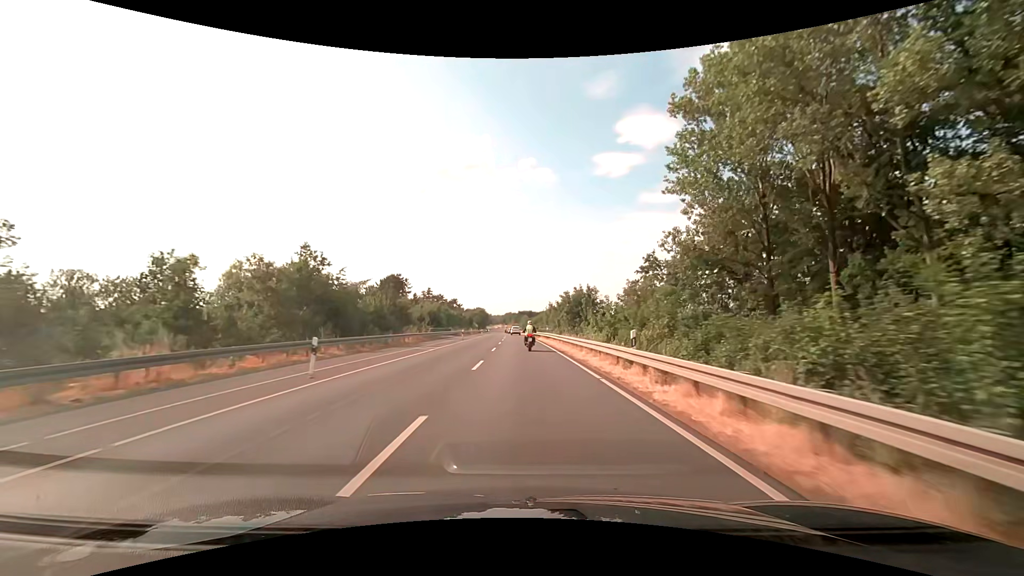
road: secondary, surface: asphalt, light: Day
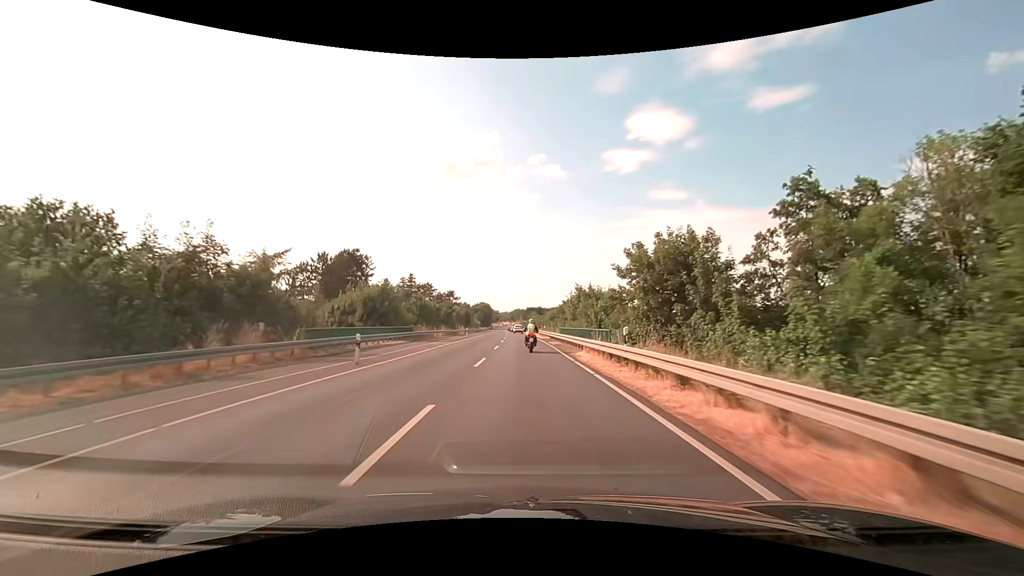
(-0.3, +35.1) m; -1°
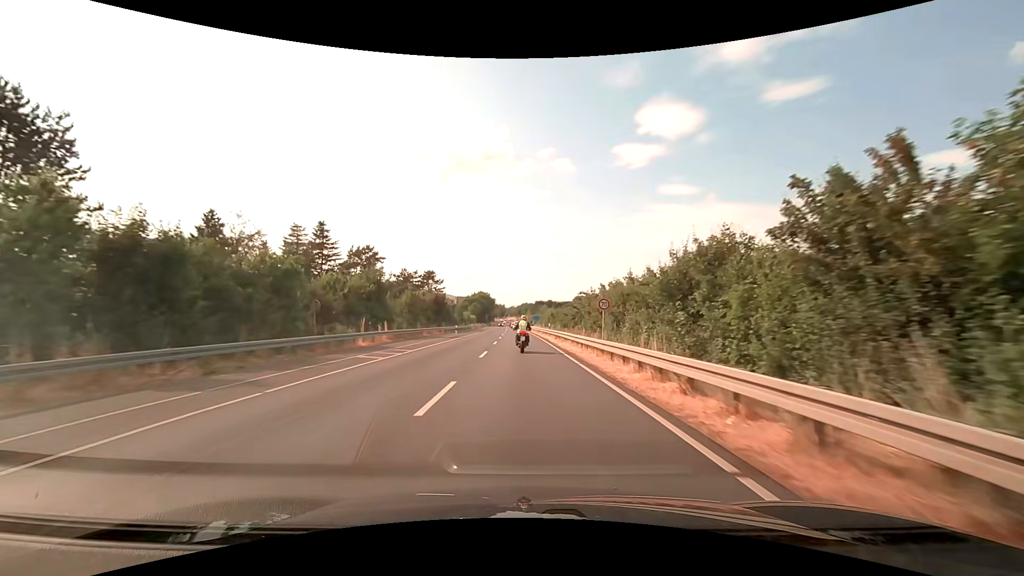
(-0.6, +56.8) m; -1°
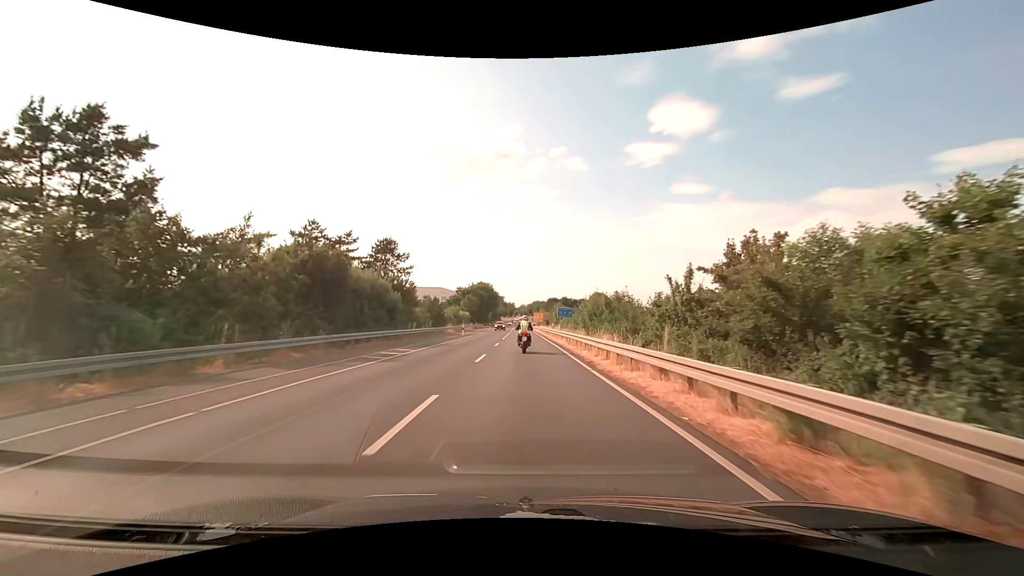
(-0.5, +49.5) m; -1°
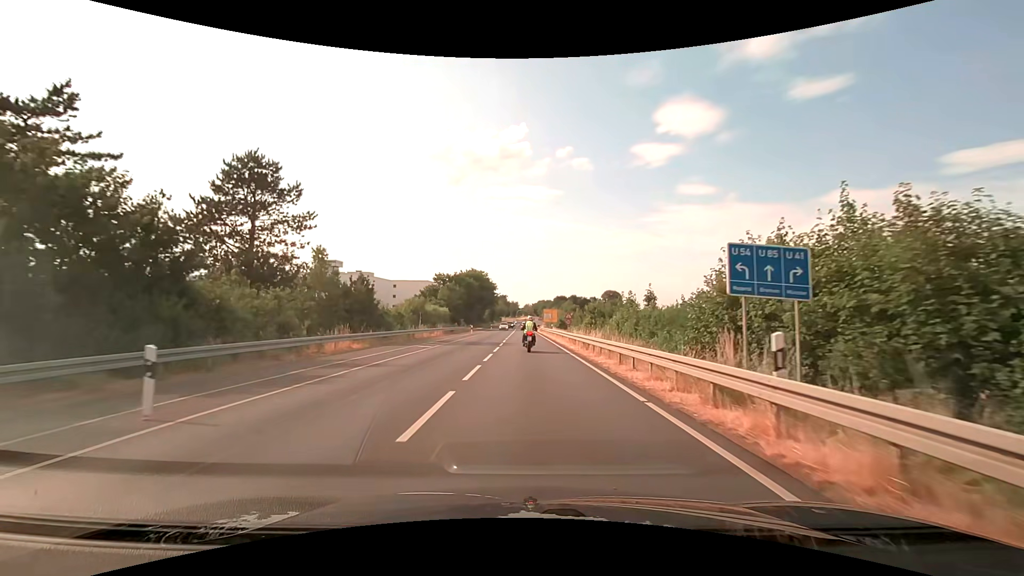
(-0.2, +41.2) m; 0°
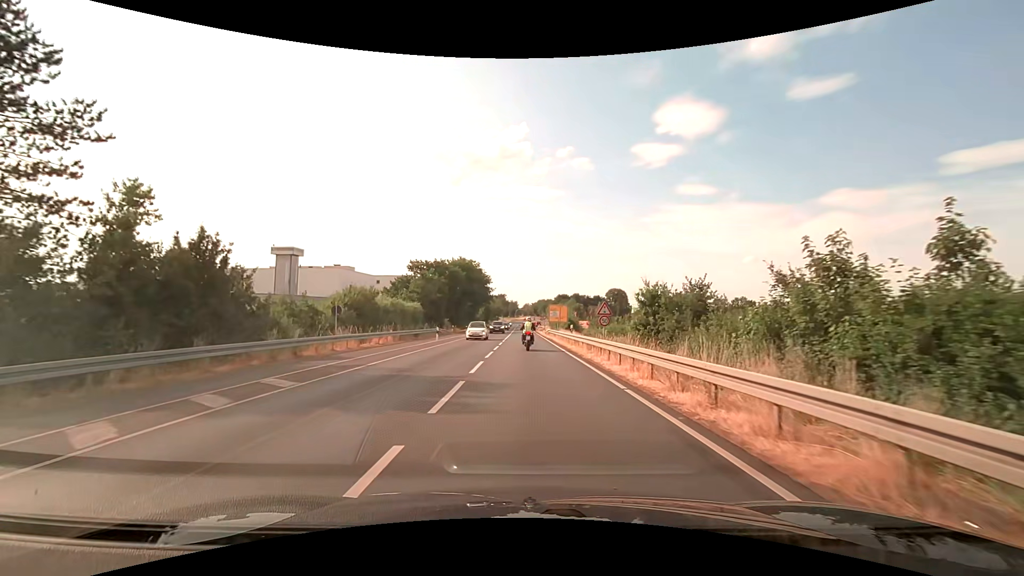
(0.0, +22.0) m; 0°
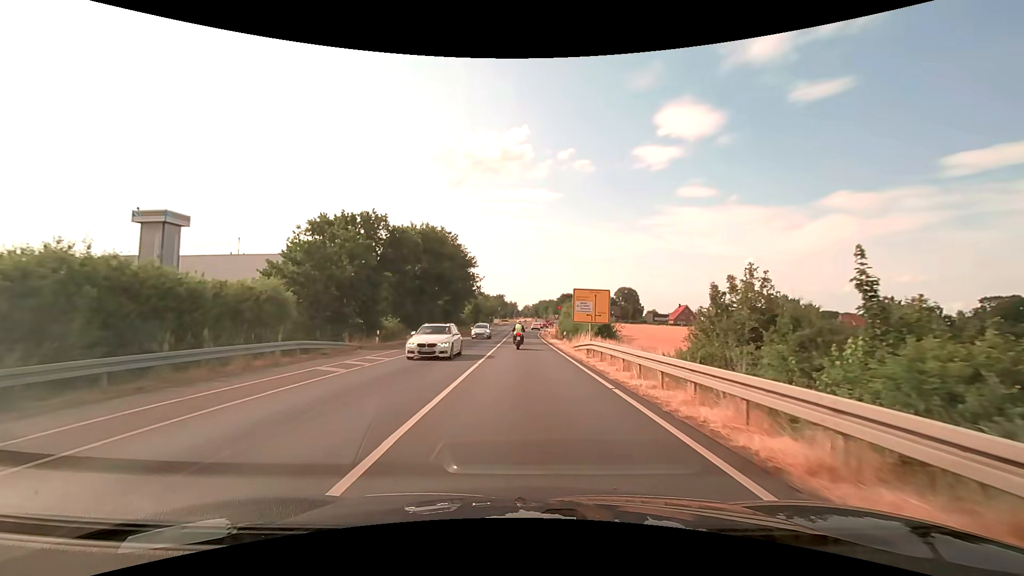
(+0.1, +35.6) m; 0°
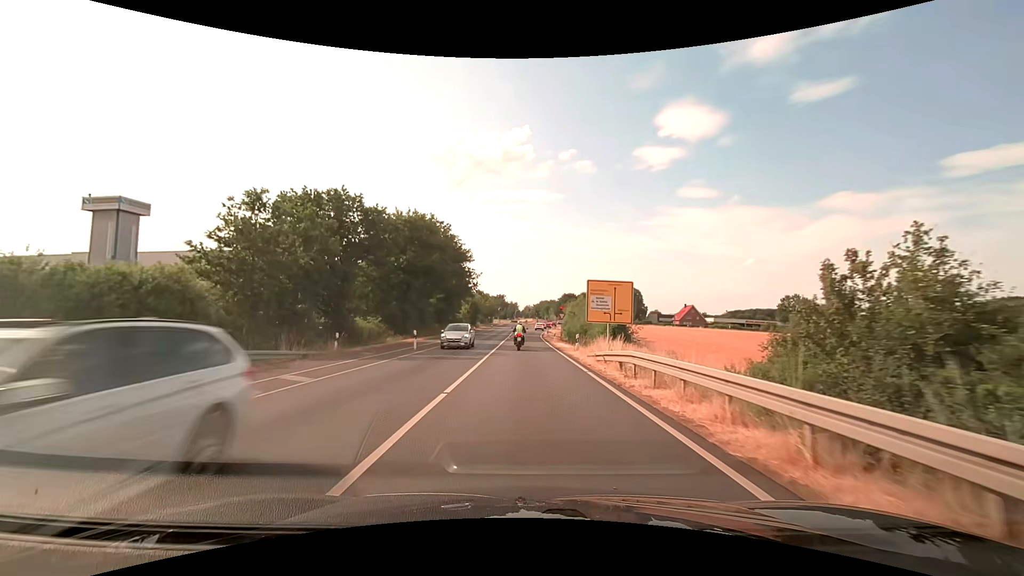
(0.0, +7.6) m; 0°
(0, +10) (0, +20) (0, +30) (0, +40) (0, +50) (0, +60) (0, +70) (0, +80) (0, +90) (0, +100) m
